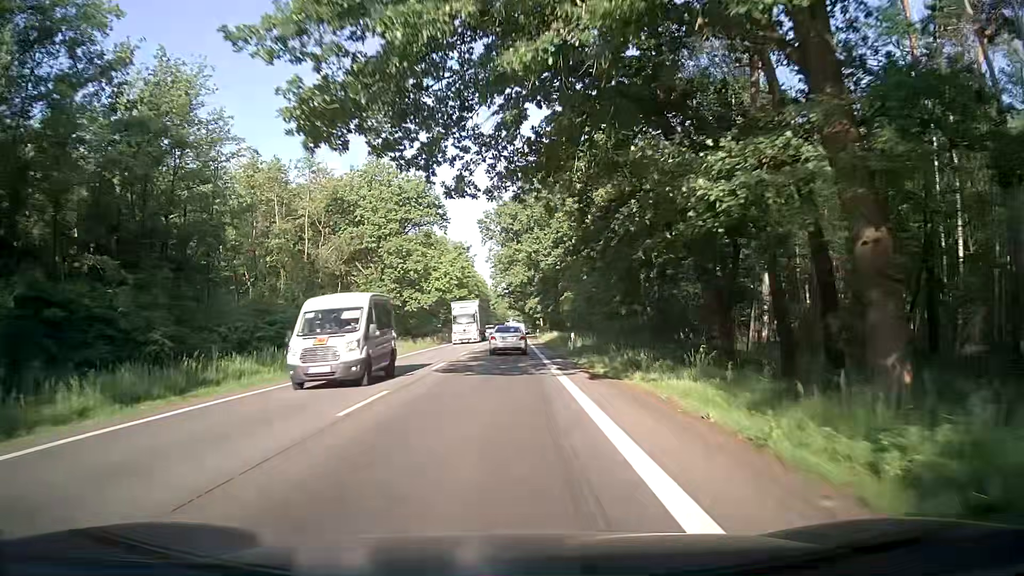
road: secondary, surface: asphalt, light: Day
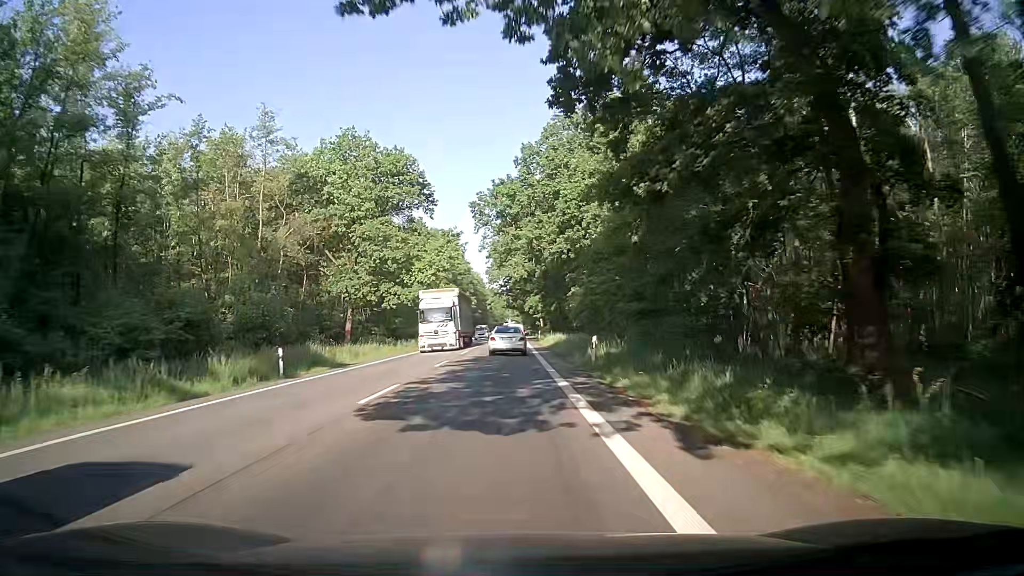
(+0.1, +10.4) m; 0°
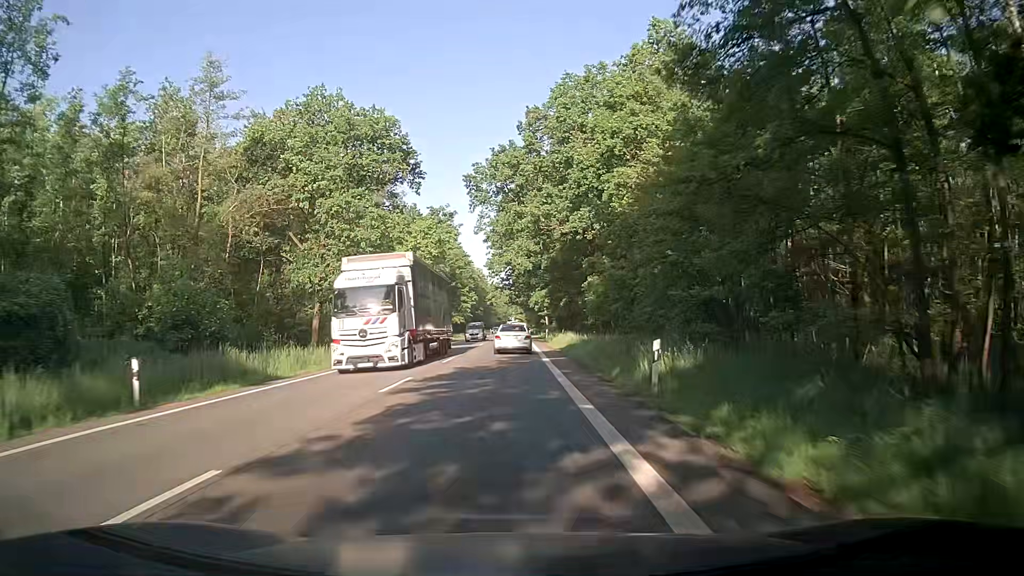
(+0.1, +10.3) m; 0°
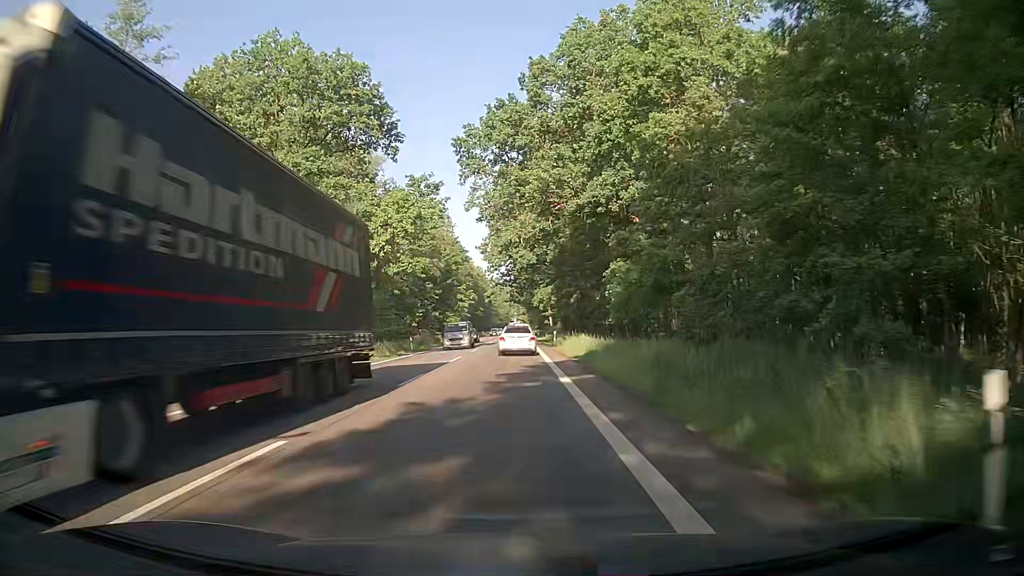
(+0.1, +10.3) m; 0°
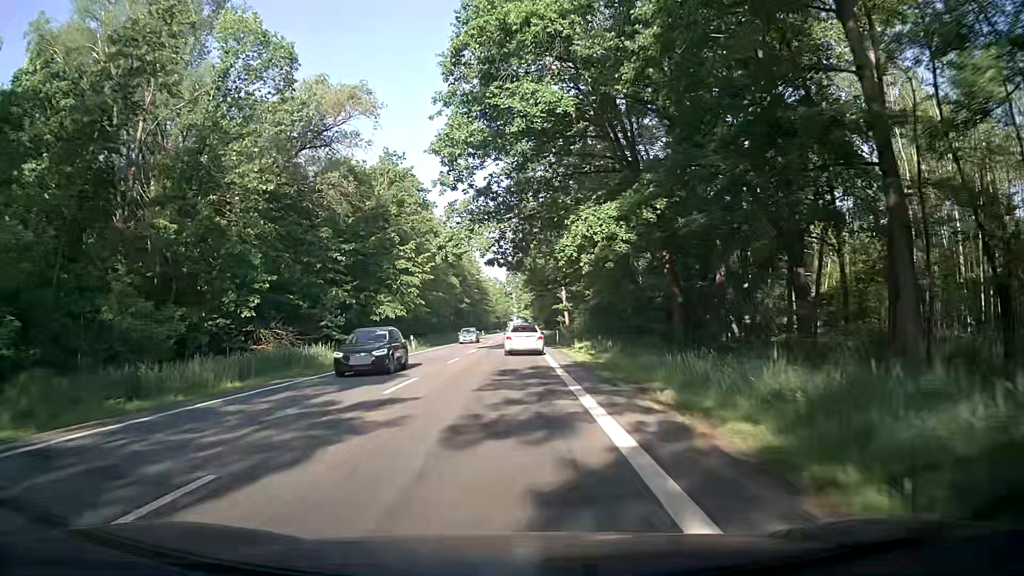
(0.0, +50.8) m; -1°
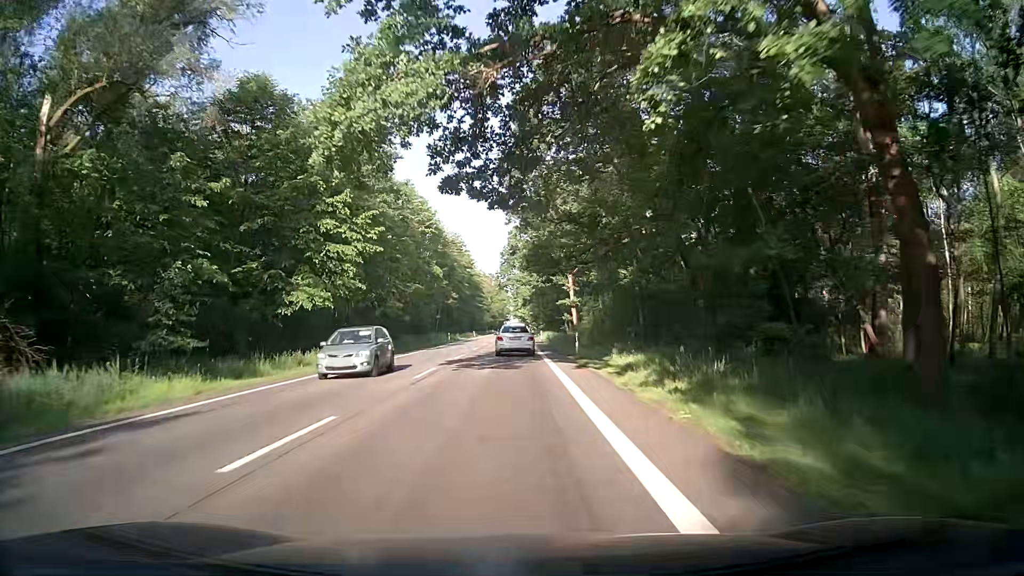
(+0.2, +20.1) m; 0°
